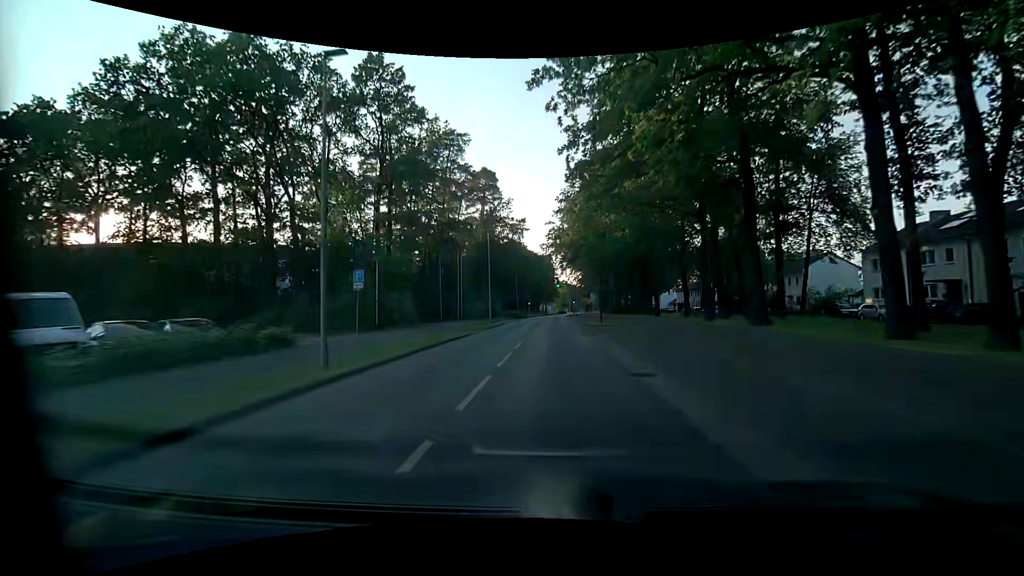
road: tertiary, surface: asphalt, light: Day
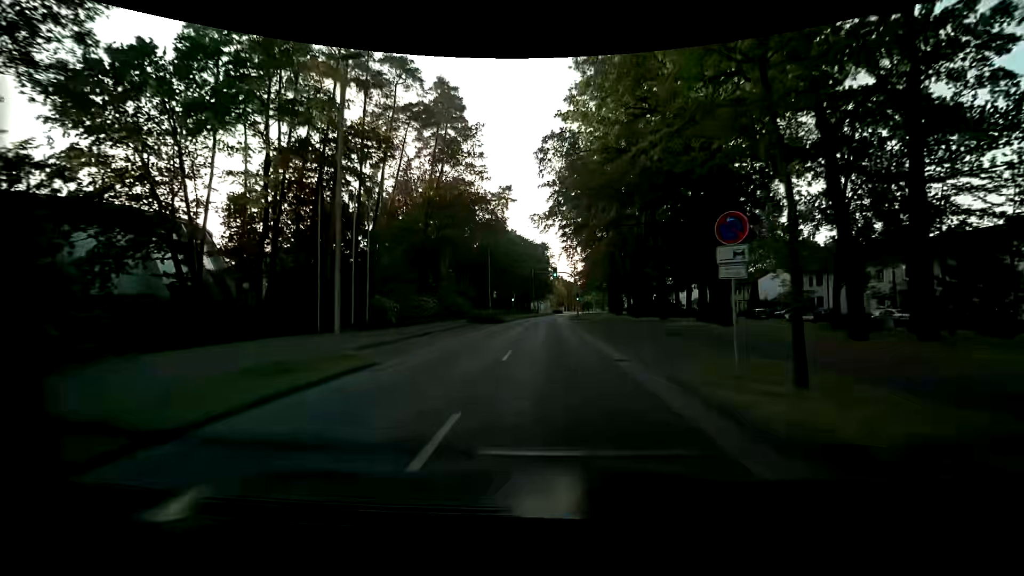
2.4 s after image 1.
(+0.3, +30.5) m; +1°
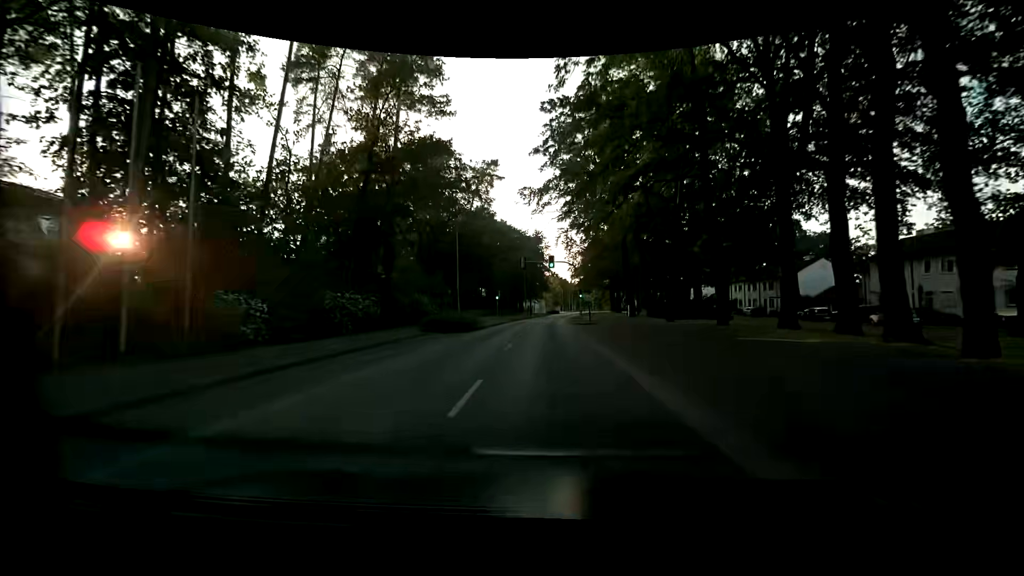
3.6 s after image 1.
(+0.1, +15.3) m; 0°
(0, +10) (0, +20) (0, +30) (+1, +40) (+1, +50) (+2, +60) (+2, +70) (+3, +80) (+4, +90) (+5, +100) m
